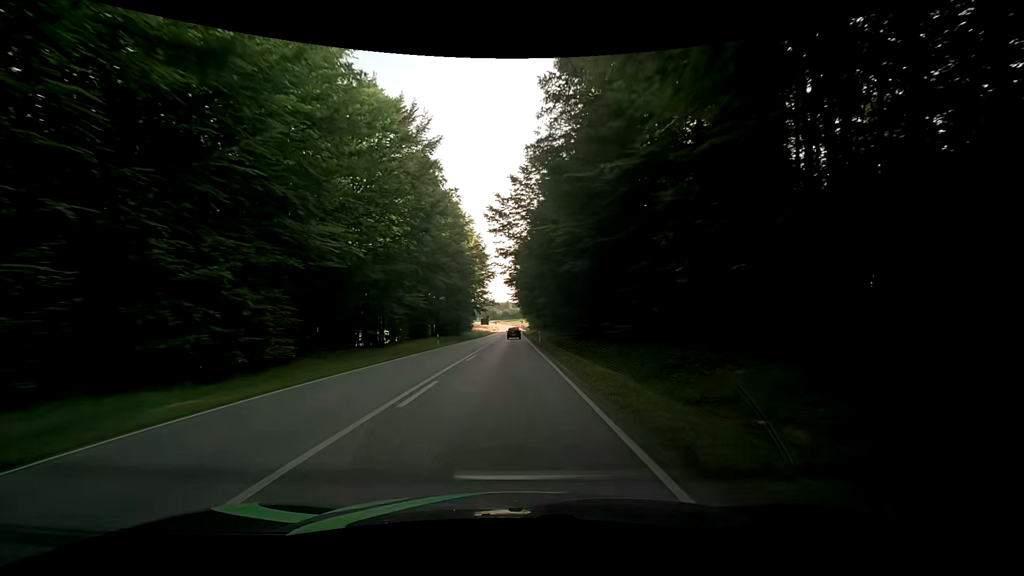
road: secondary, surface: asphalt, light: Day
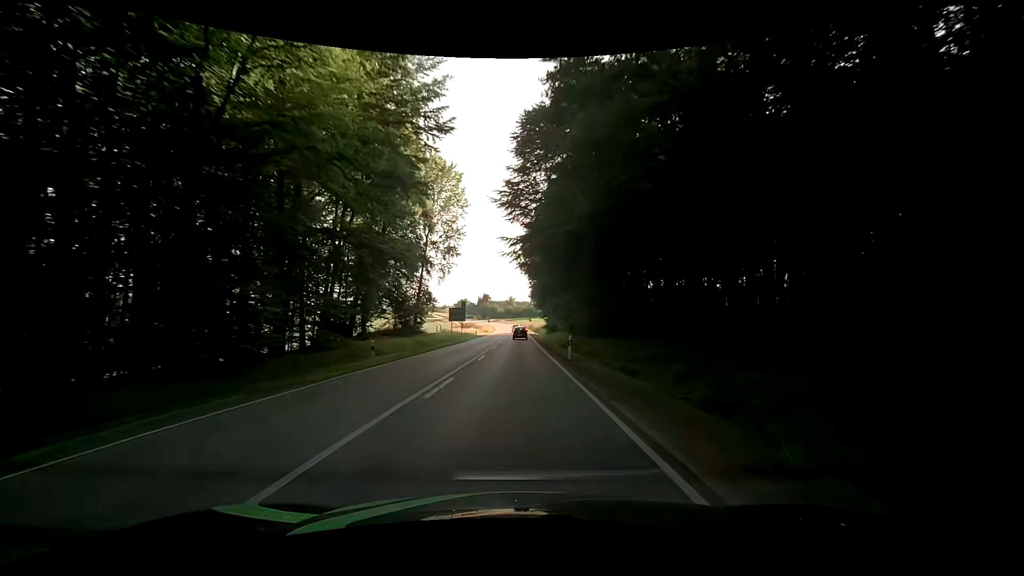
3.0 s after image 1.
(0.0, +70.7) m; -1°
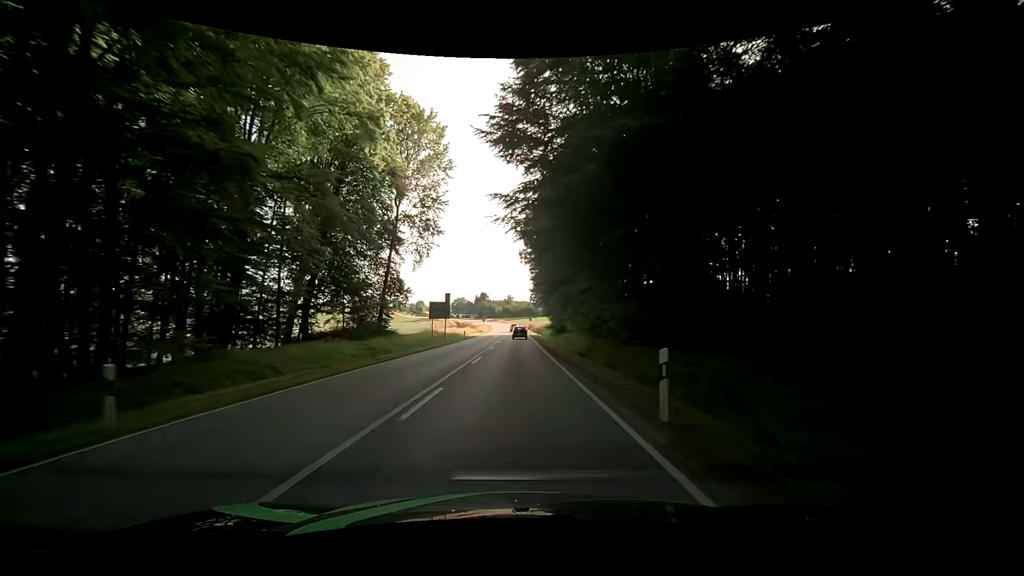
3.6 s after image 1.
(0.0, +14.1) m; 0°
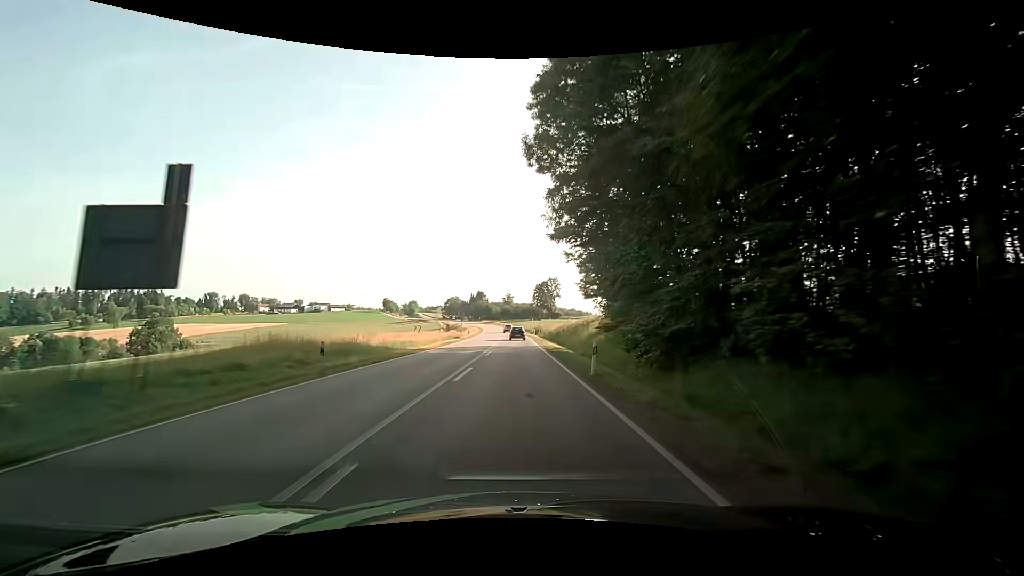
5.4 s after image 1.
(+0.3, +42.4) m; 0°
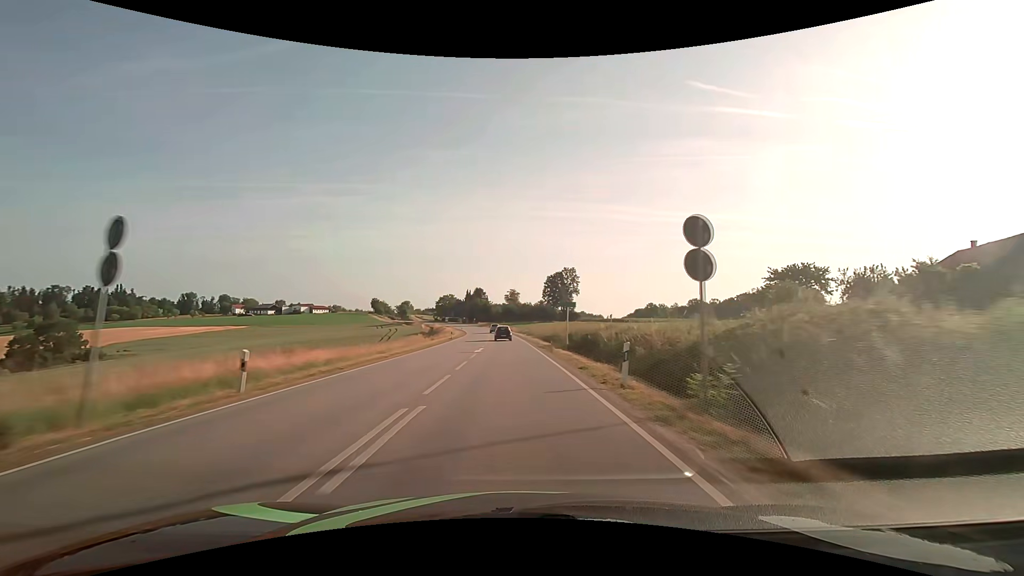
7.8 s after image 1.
(-0.1, +56.4) m; -1°
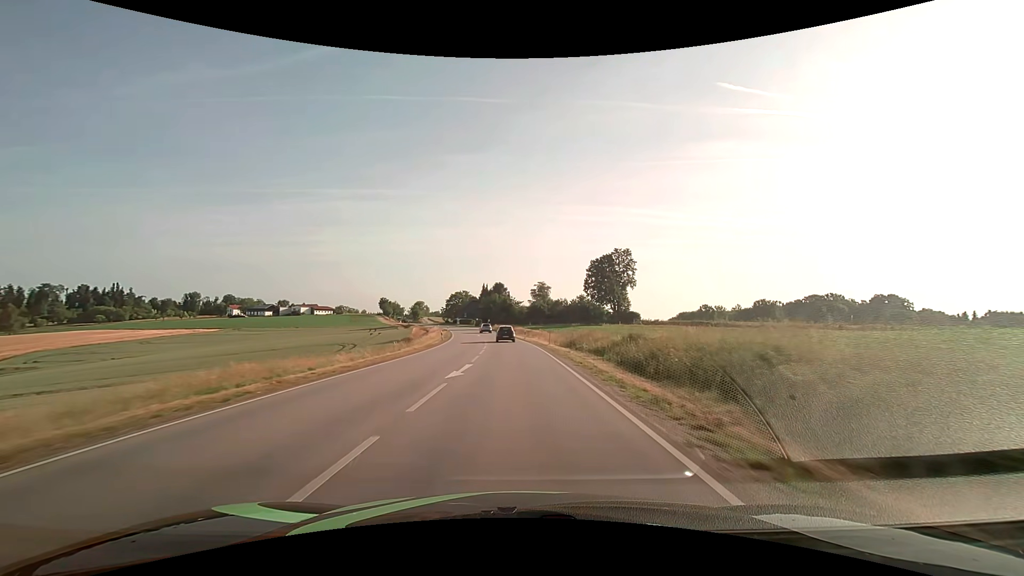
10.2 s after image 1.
(-1.3, +56.3) m; -3°
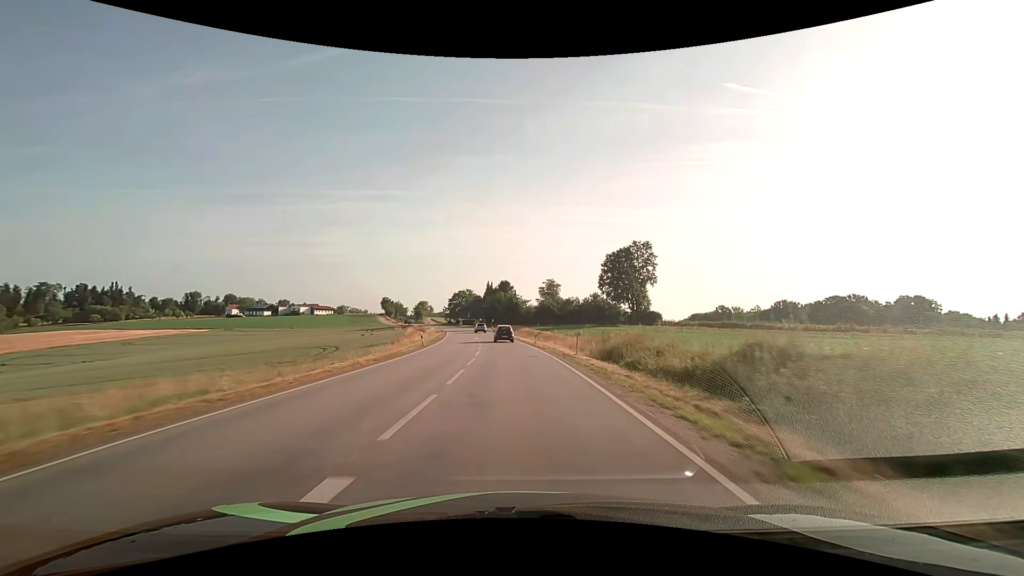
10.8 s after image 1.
(-0.1, +14.1) m; -1°
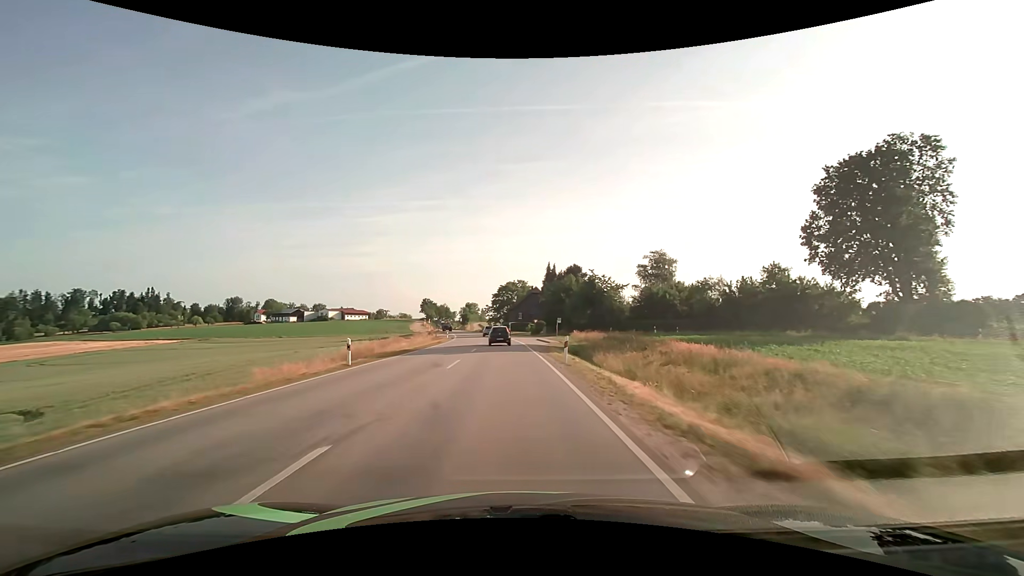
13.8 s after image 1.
(-3.8, +69.1) m; -7°
